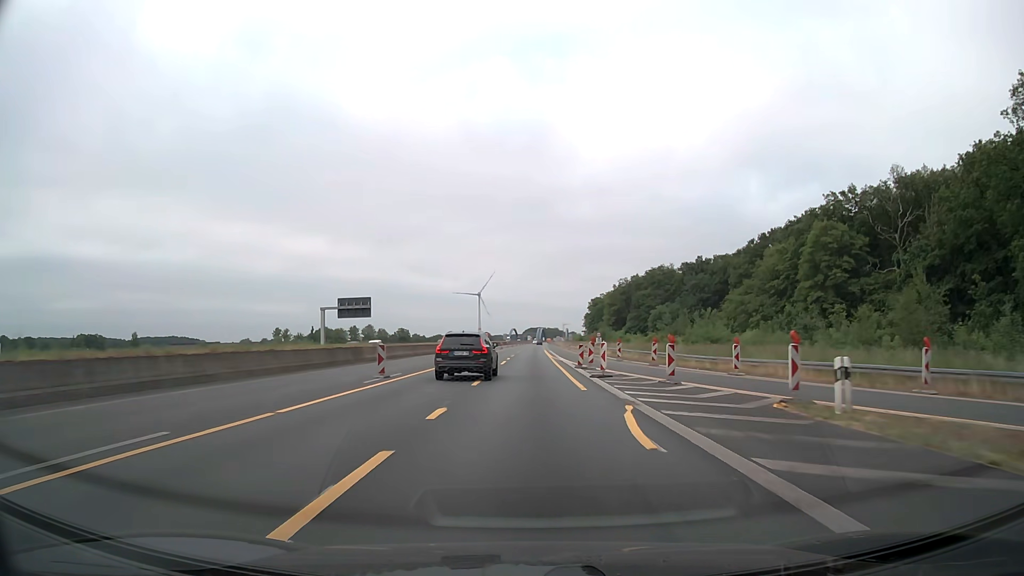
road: motorway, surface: asphalt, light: Day
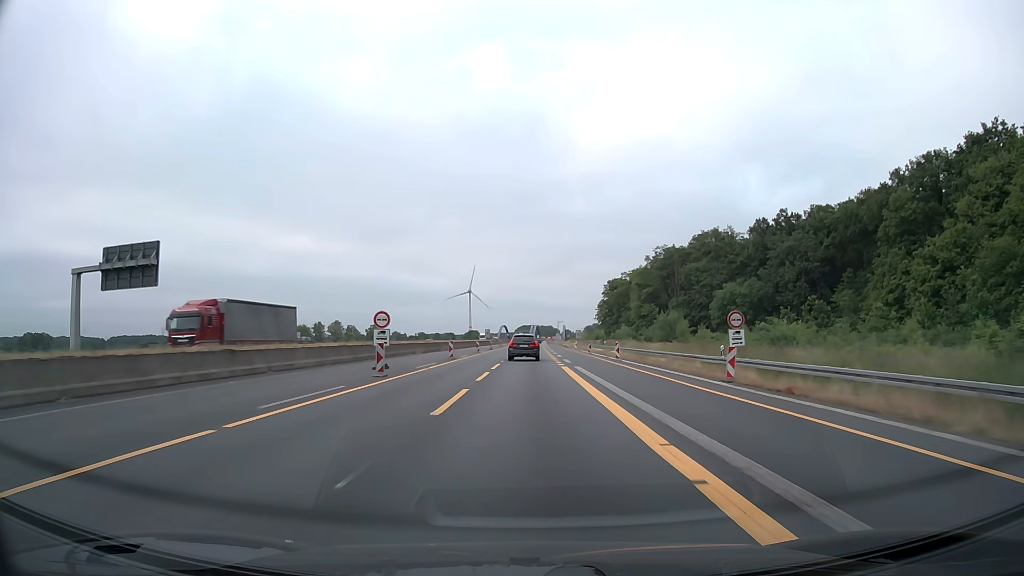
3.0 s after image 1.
(+0.4, +64.3) m; +1°
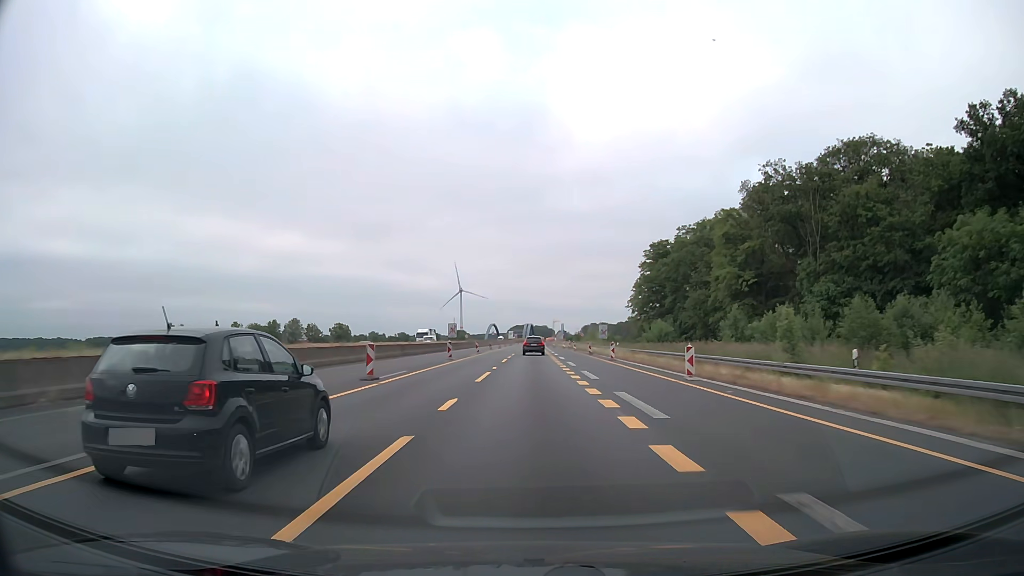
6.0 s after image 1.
(+0.4, +64.3) m; +1°
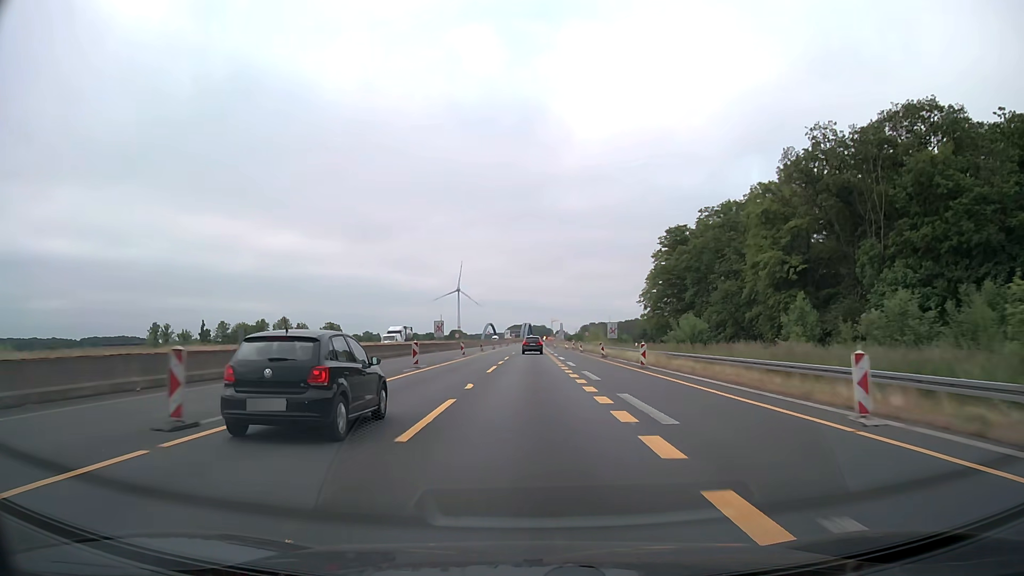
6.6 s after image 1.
(0.0, +12.9) m; 0°
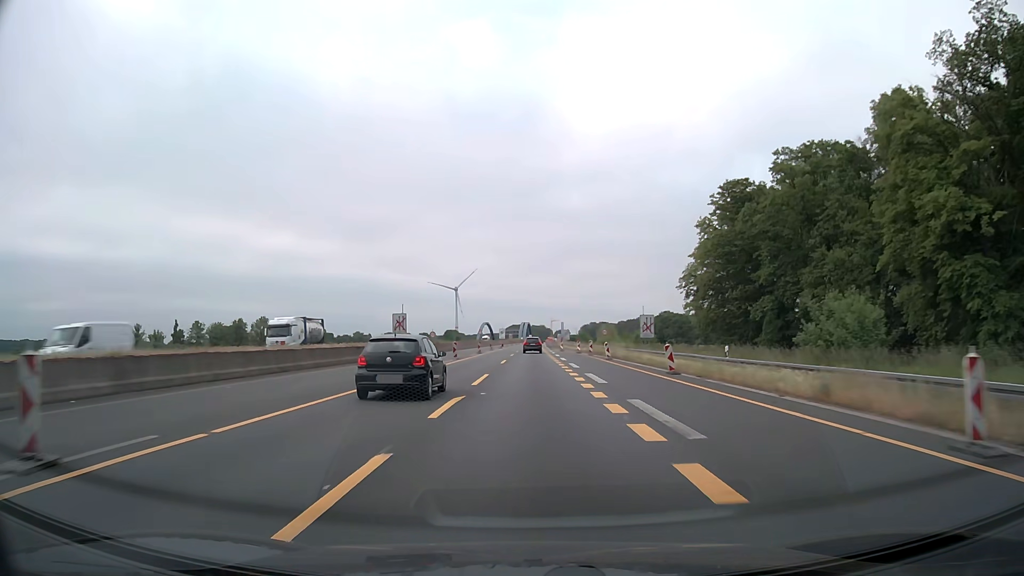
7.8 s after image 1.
(0.0, +25.7) m; 0°
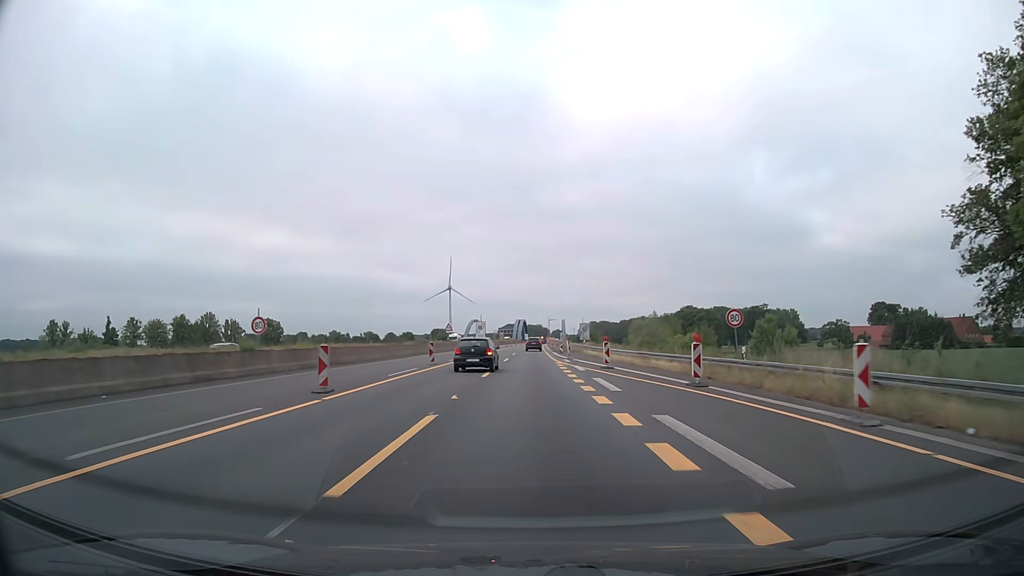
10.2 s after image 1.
(+0.2, +51.5) m; 0°
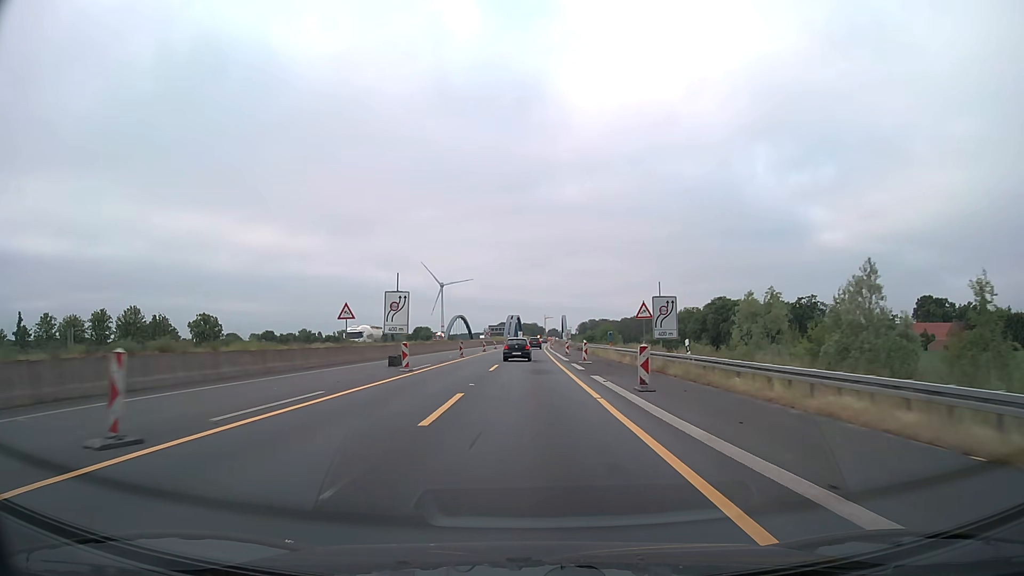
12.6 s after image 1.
(+0.2, +51.4) m; 0°
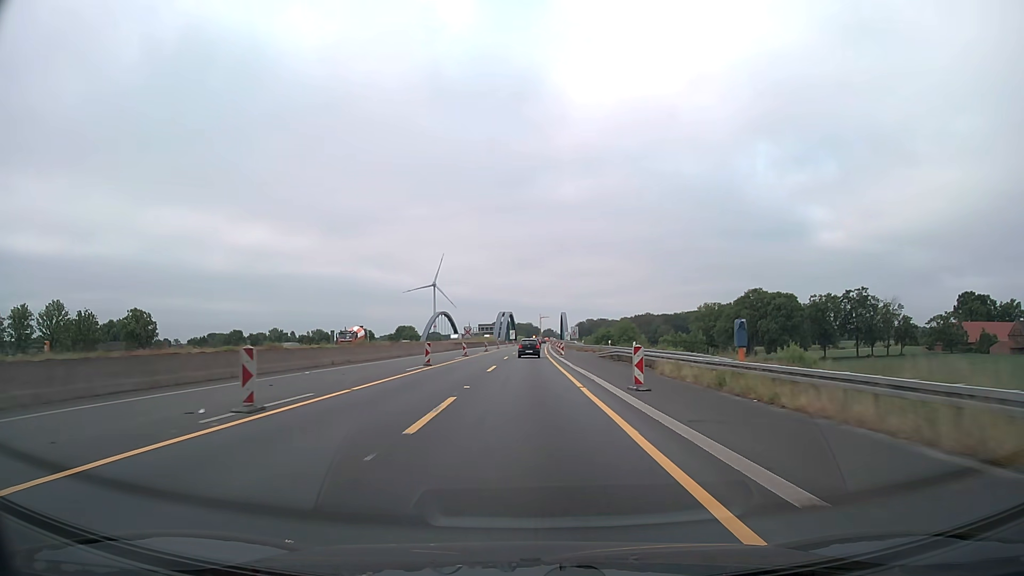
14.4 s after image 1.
(+0.1, +38.5) m; 0°
(0, +10) (0, +20) (0, +30) (0, +40) (0, +50) (0, +60) (0, +70) (+1, +80) (+1, +90) (+1, +100) m
